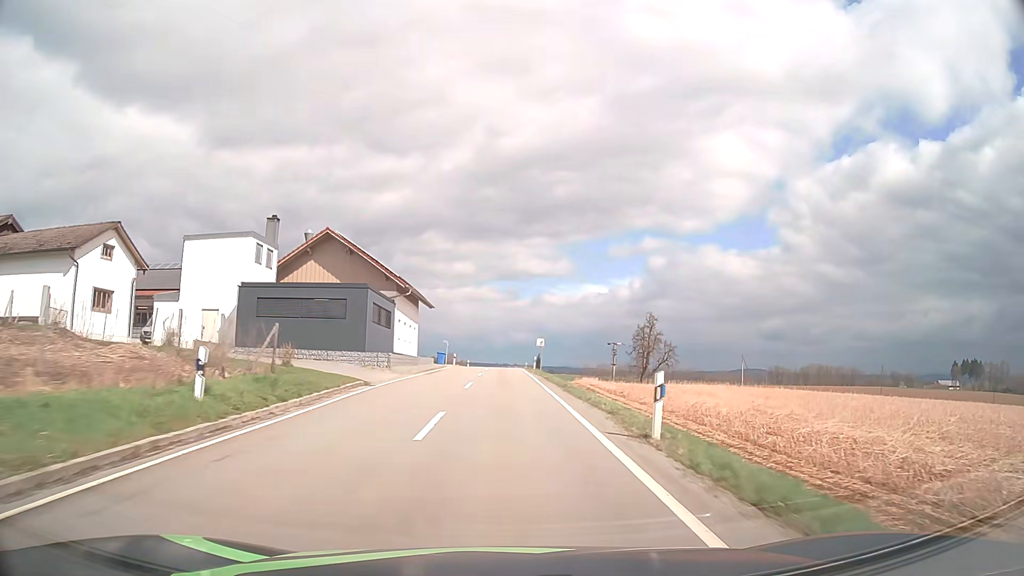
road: tertiary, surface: asphalt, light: Day
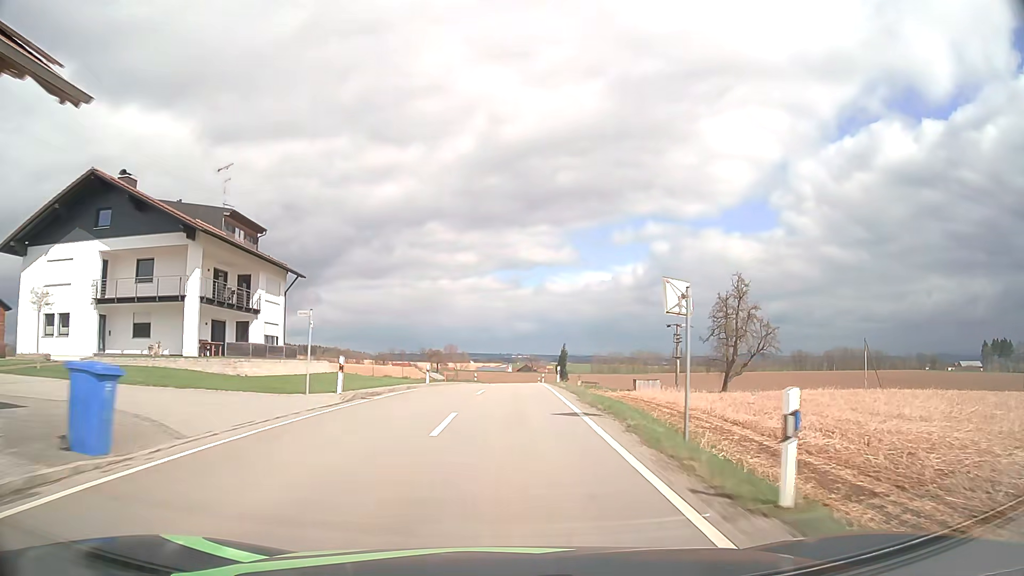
(-0.1, +47.2) m; 0°
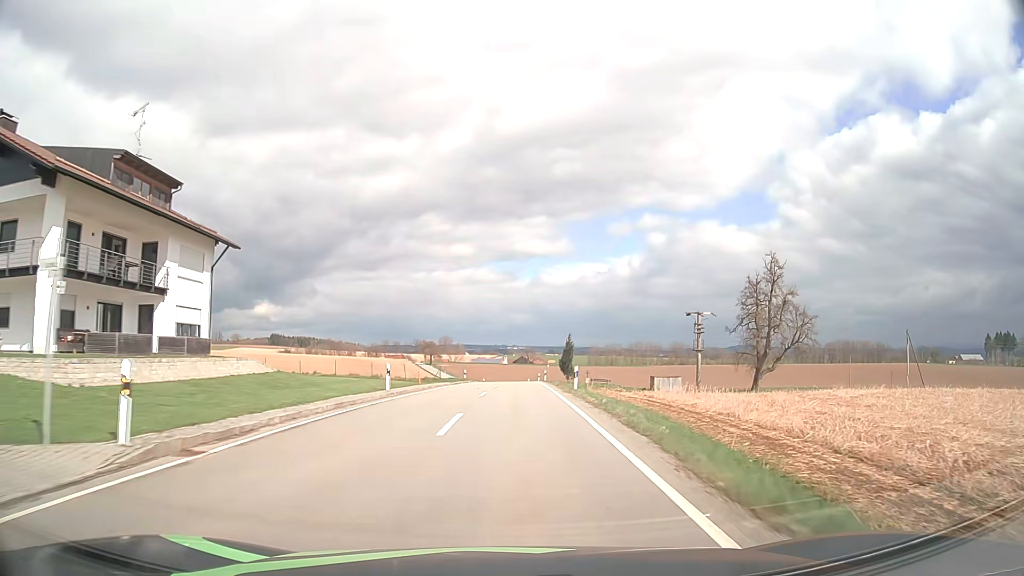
(0.0, +11.5) m; 0°
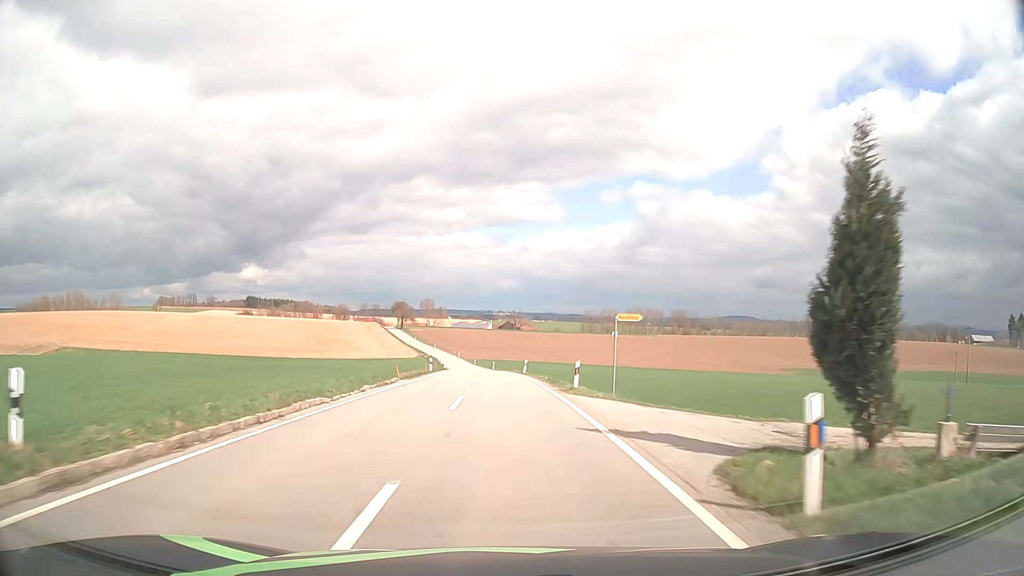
(+1.2, +56.0) m; +1°
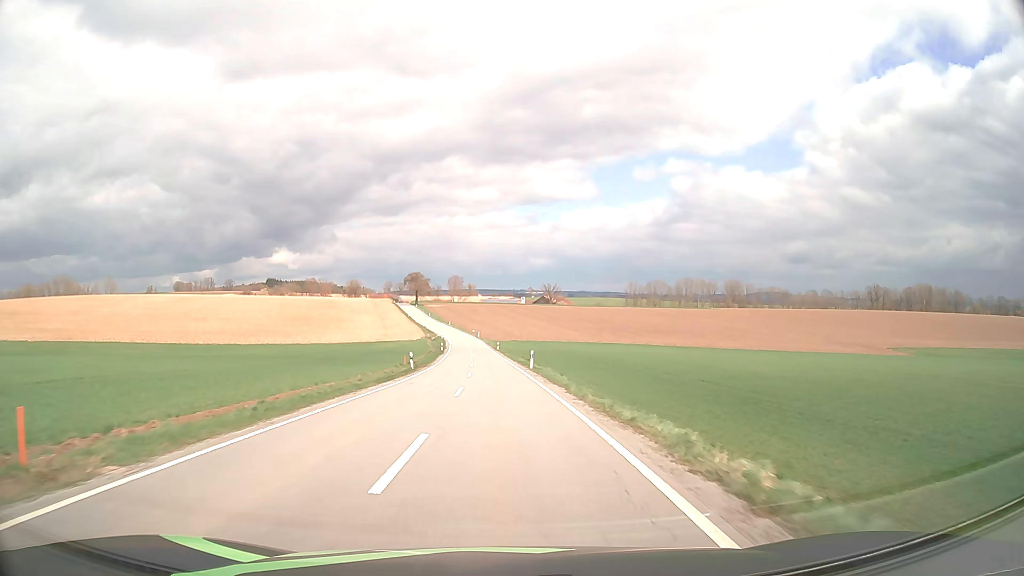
(-1.2, +56.4) m; -3°
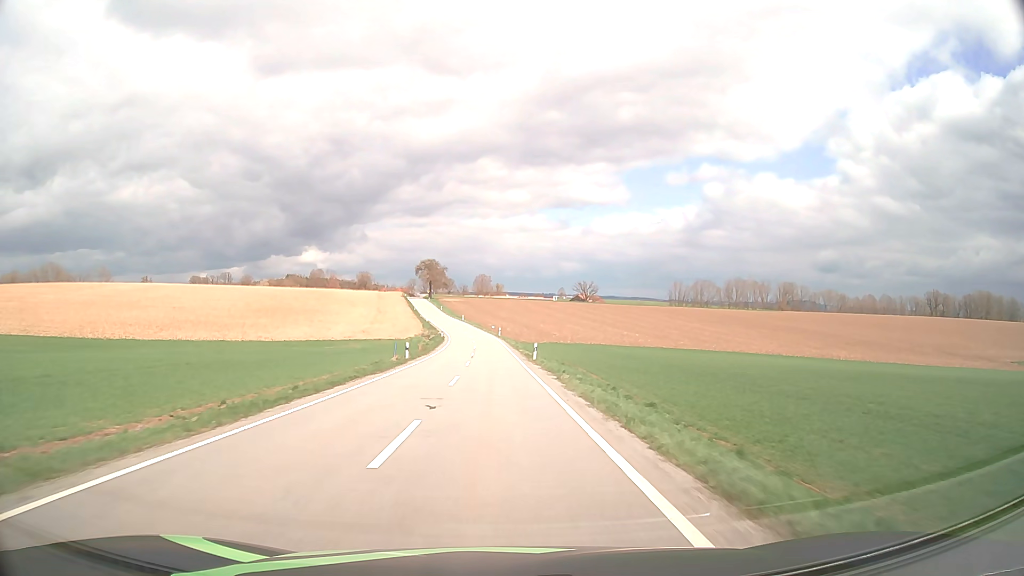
(-1.0, +47.2) m; -2°
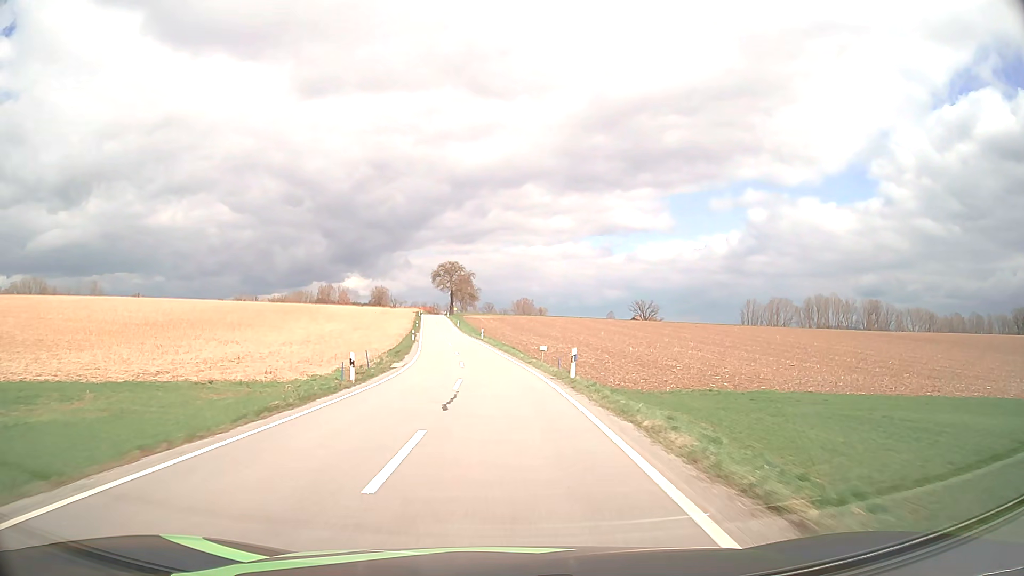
(-1.5, +60.9) m; -4°
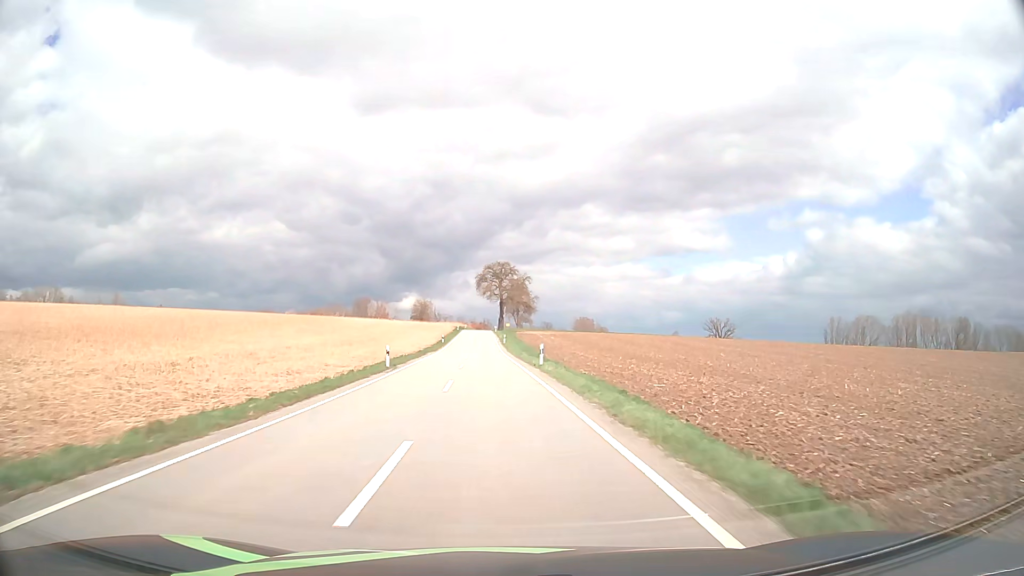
(-1.3, +37.1) m; -5°
(0, +10) (0, +20) (-1, +30) (-1, +40) (-2, +50) (-2, +60) (-2, +70) (-3, +80) (-3, +90) (-4, +100) m
